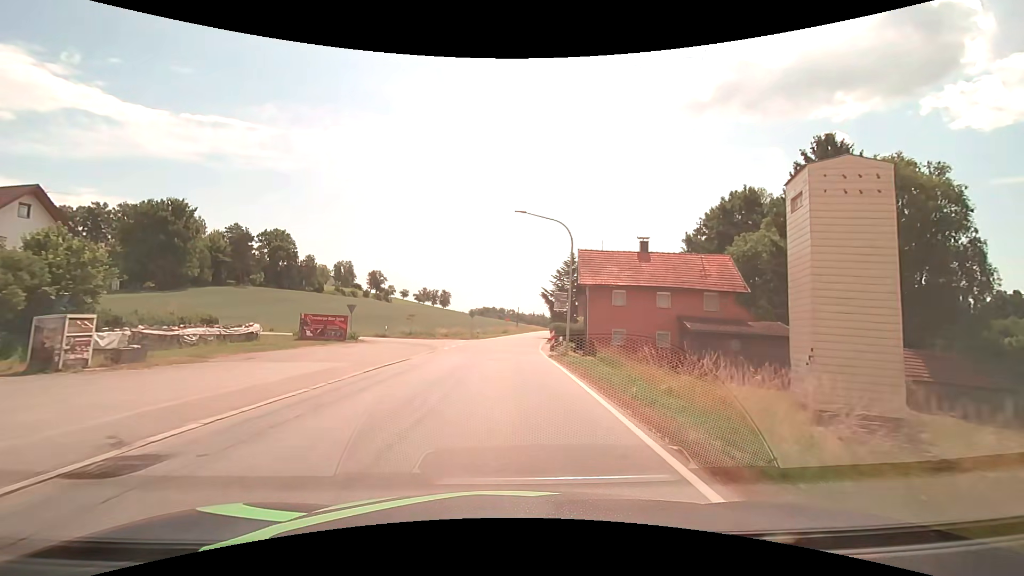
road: tertiary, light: Day
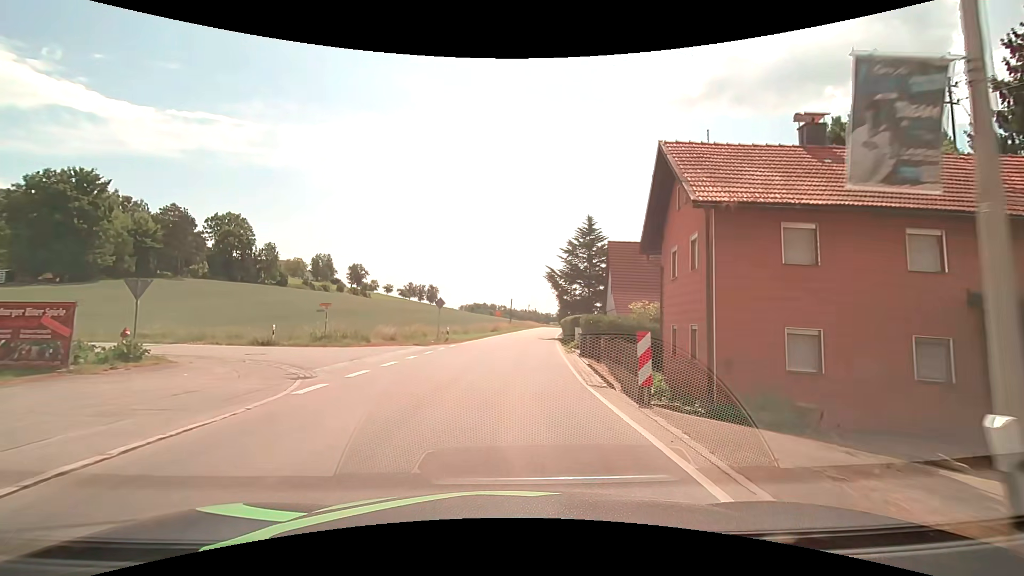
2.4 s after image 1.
(+0.1, +21.7) m; +1°
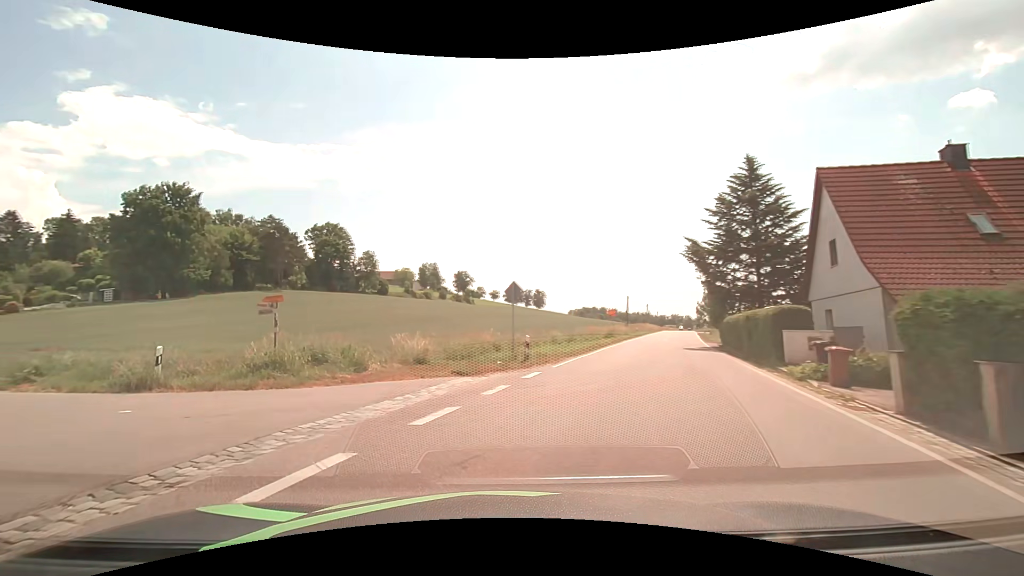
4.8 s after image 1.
(-0.3, +15.6) m; -12°
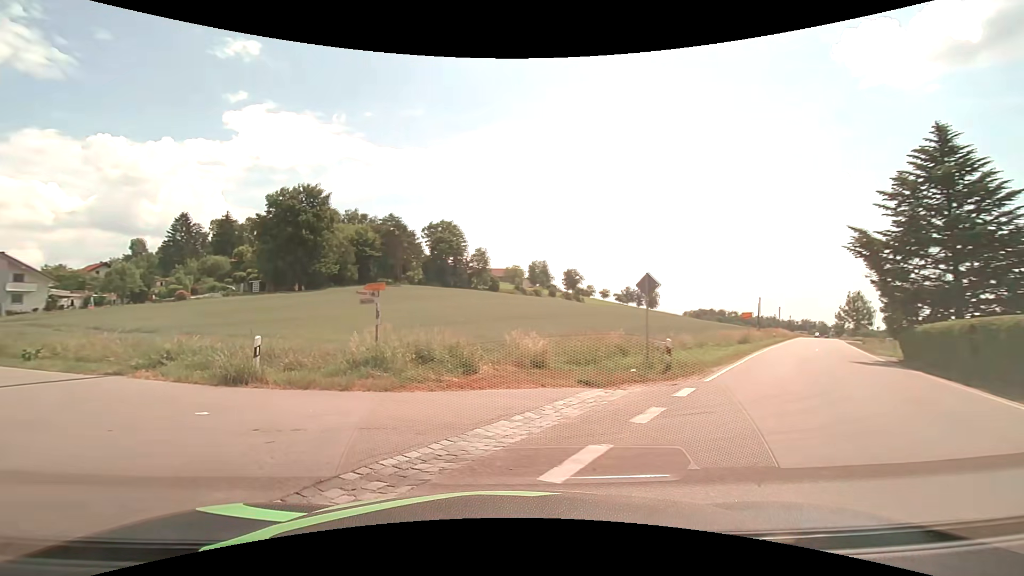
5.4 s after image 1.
(-0.3, +2.7) m; -12°
